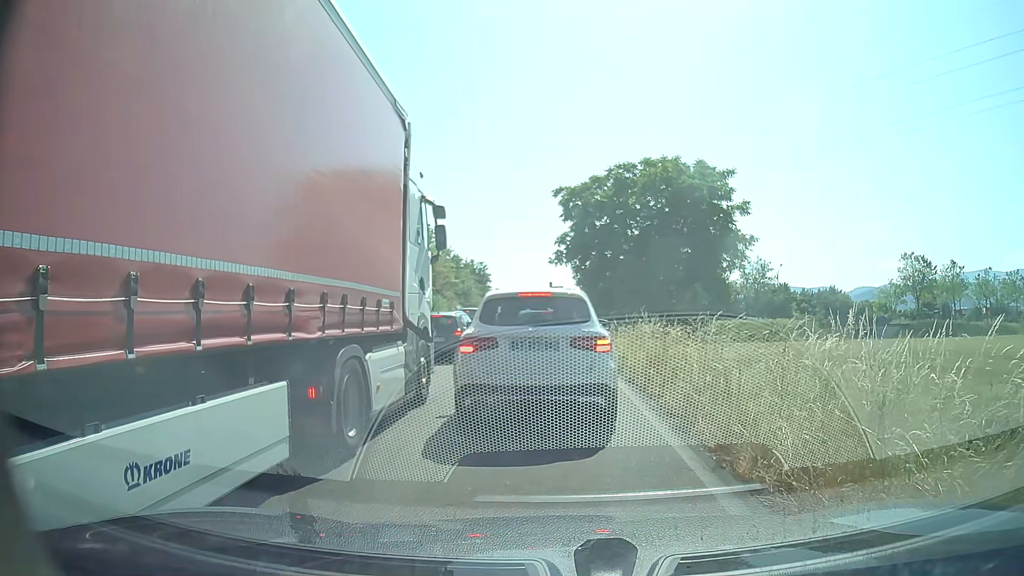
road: trunk_link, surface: asphalt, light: Day
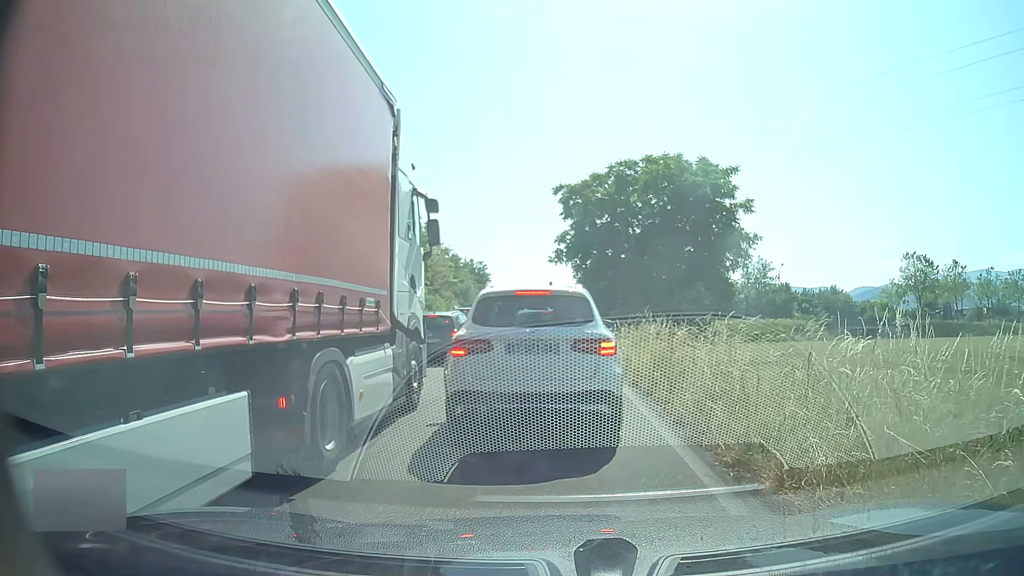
(0.0, +0.6) m; 0°
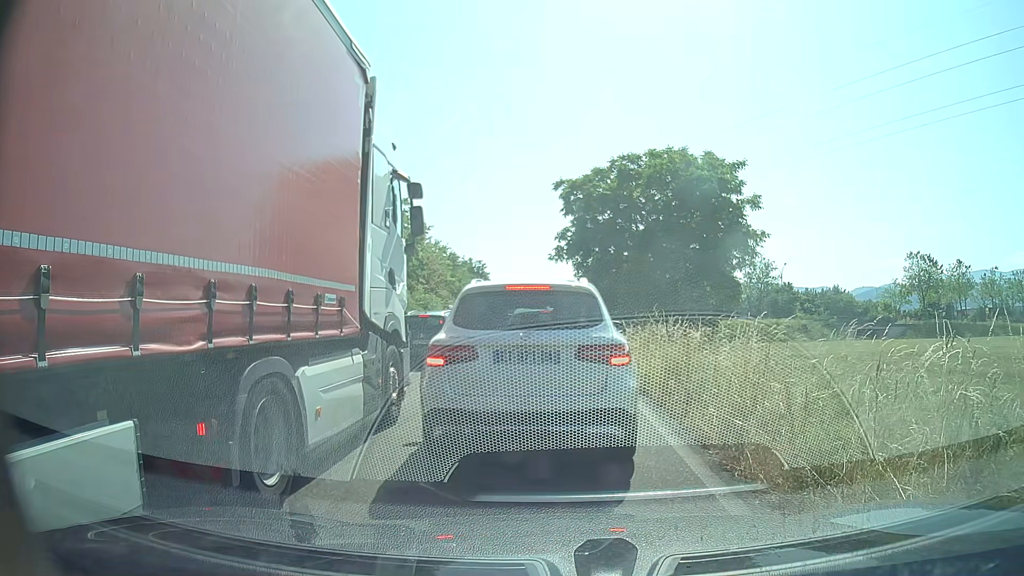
(0.0, +1.2) m; 0°
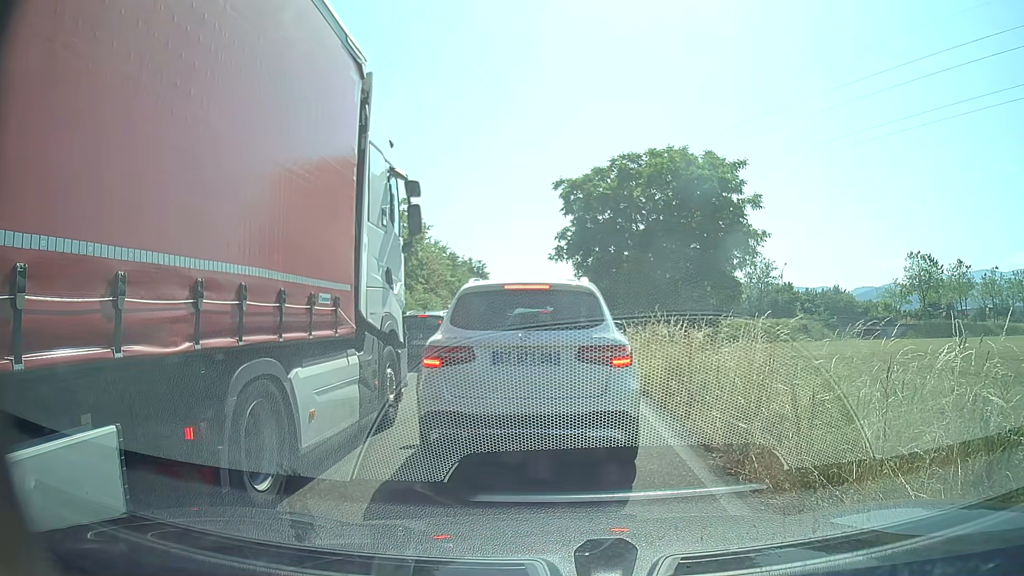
(0.0, +0.1) m; 0°
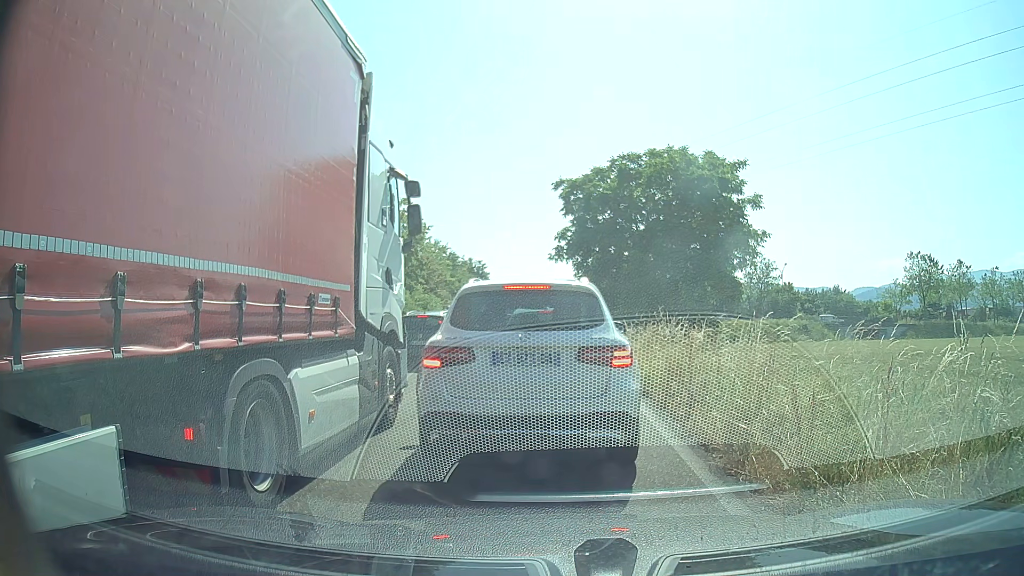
(0.0, +0.1) m; 0°
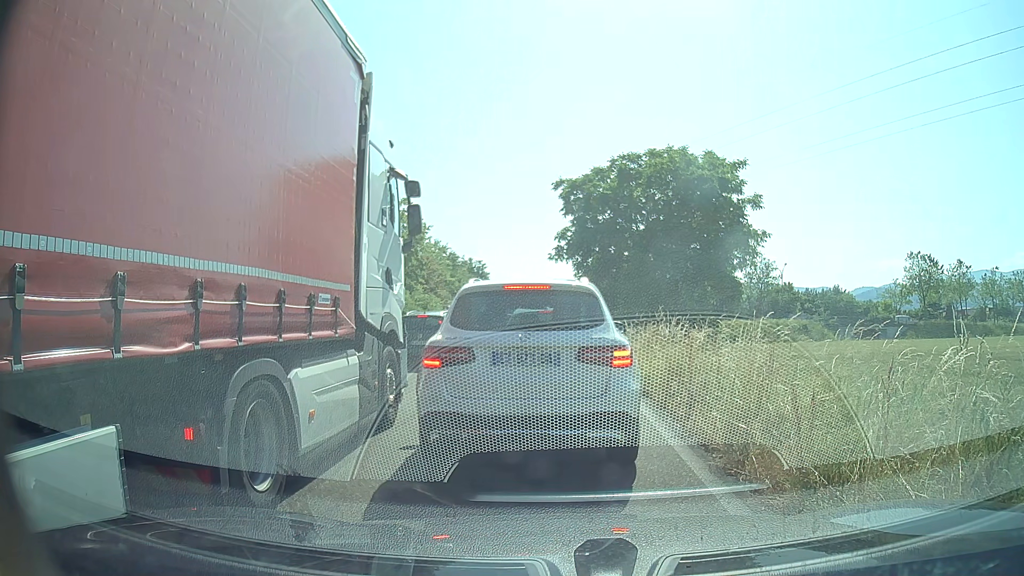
(0.0, 0.0) m; 0°
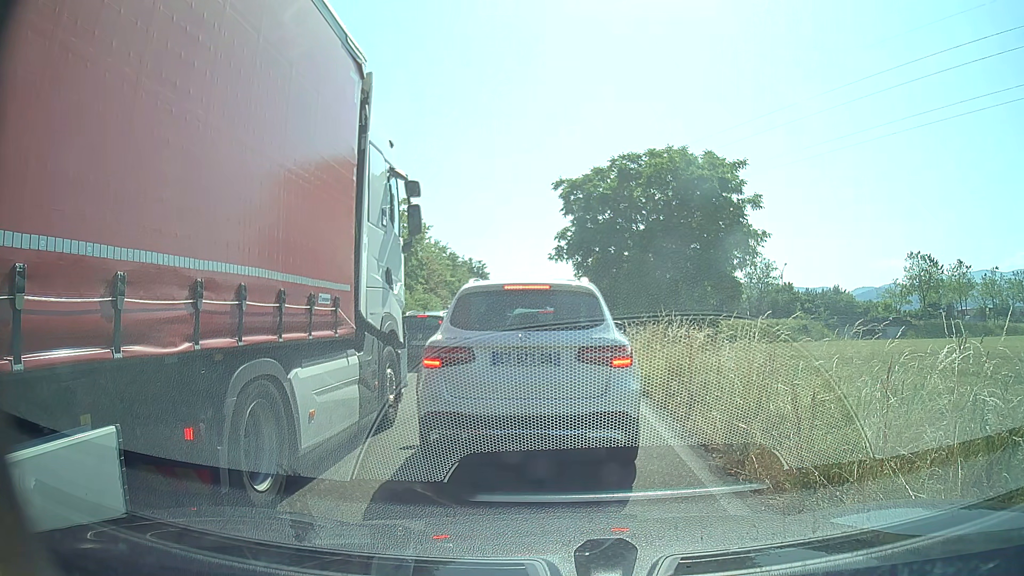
(0.0, 0.0) m; 0°
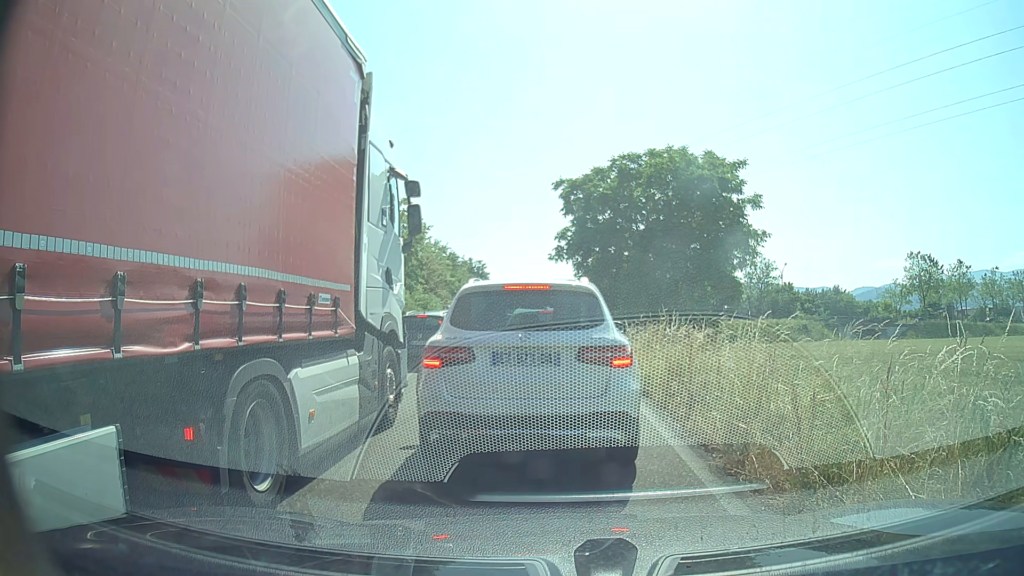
(0.0, 0.0) m; 0°
